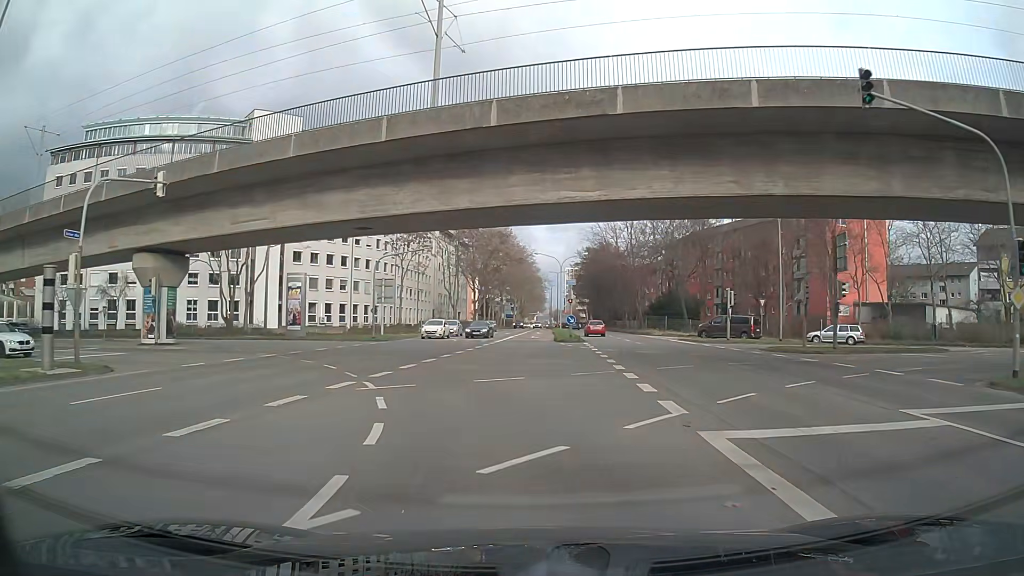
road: secondary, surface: asphalt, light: Day
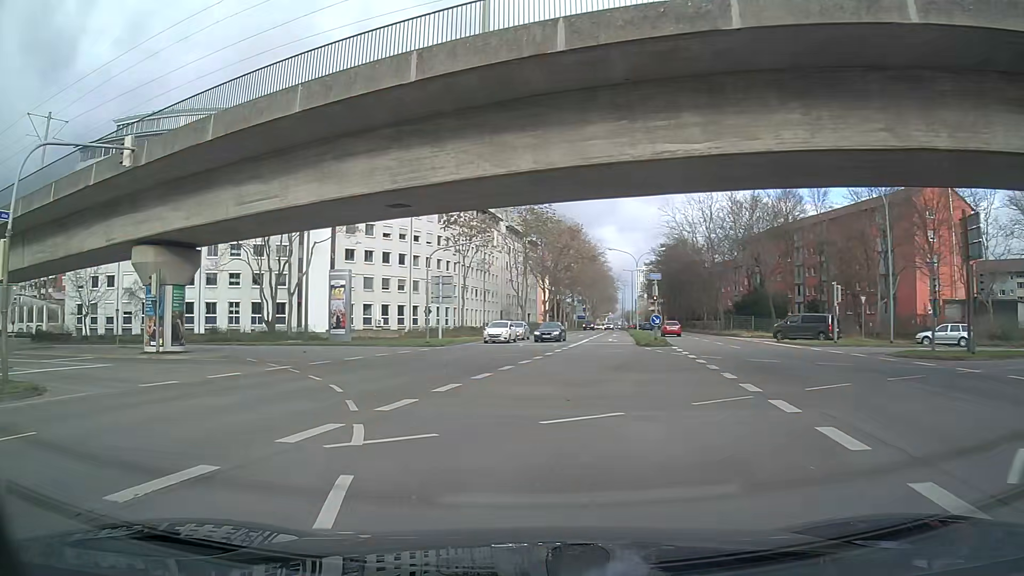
(-0.3, +6.1) m; -6°
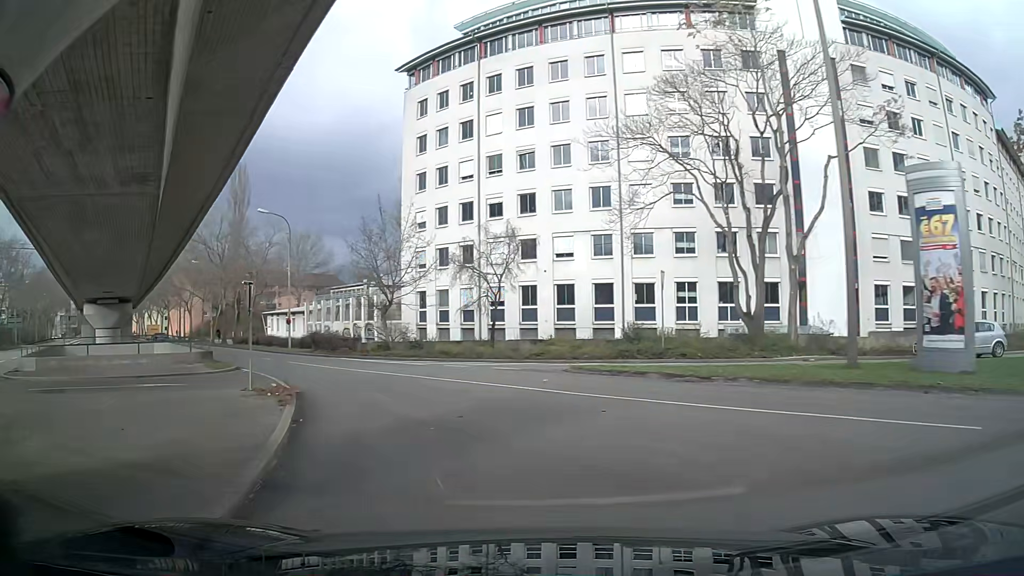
(-10.2, +27.2) m; -41°
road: tertiary
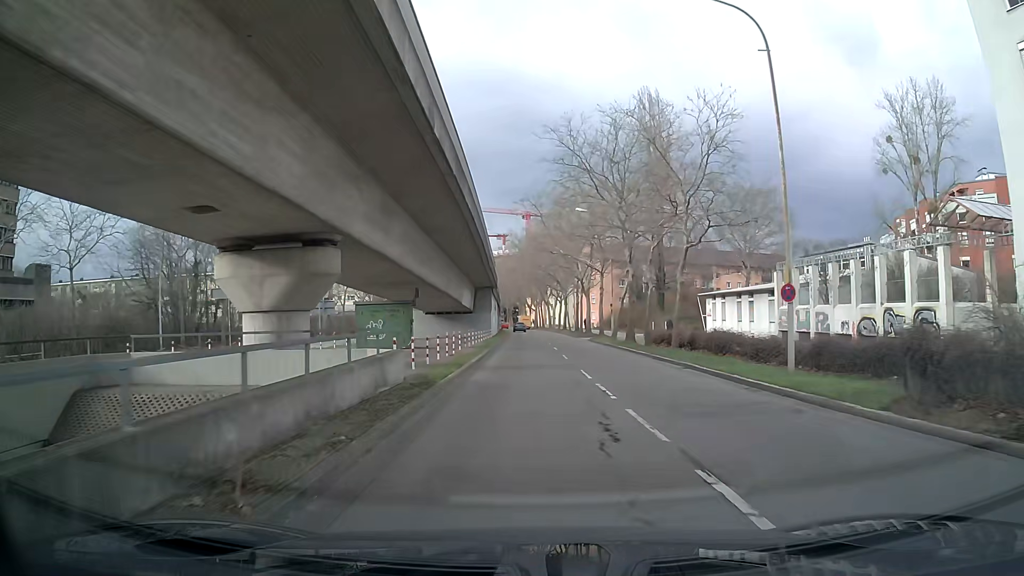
(-10.8, +28.1) m; -33°
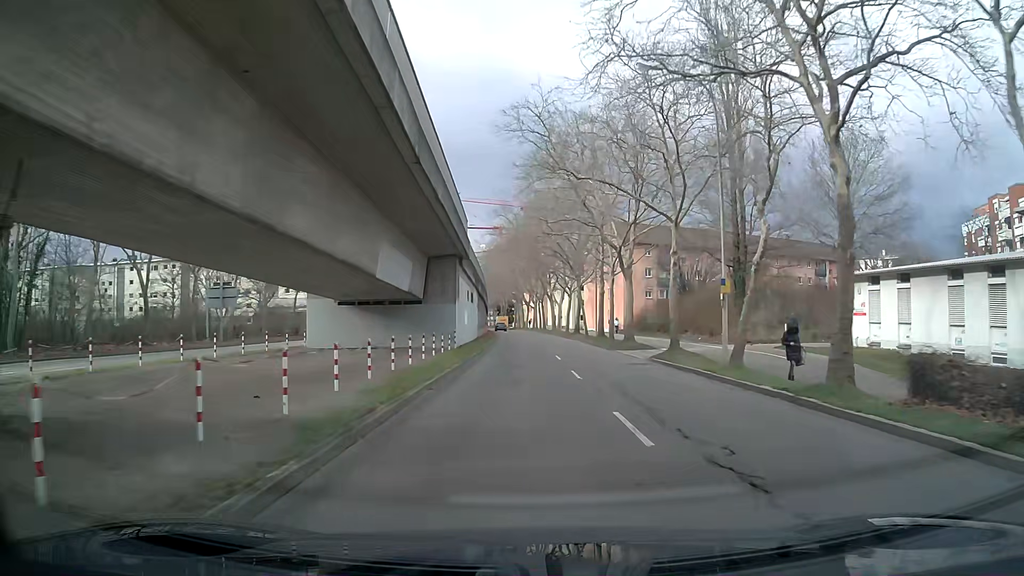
(0.0, +27.7) m; +1°
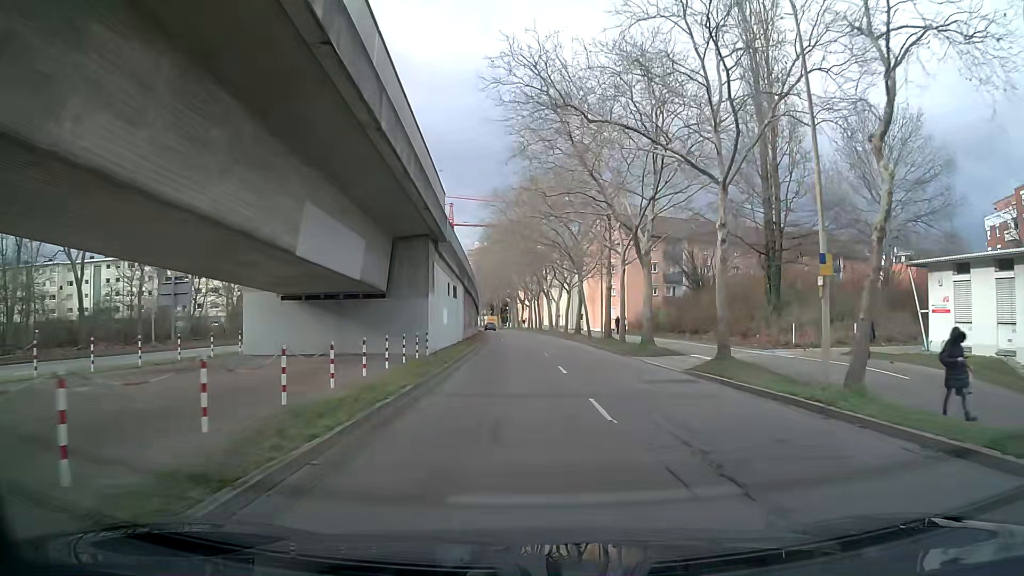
(0.0, +7.3) m; +1°
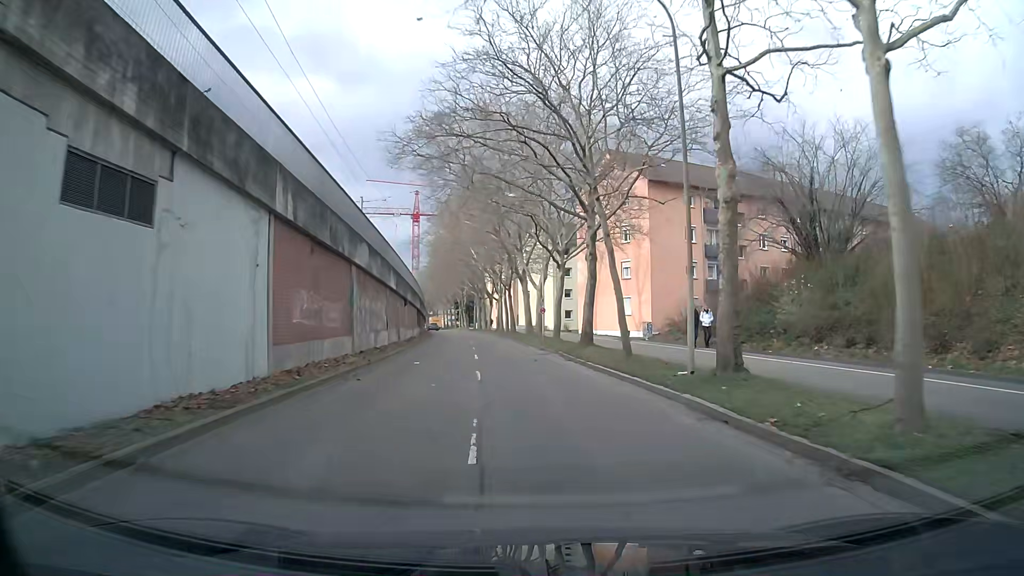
(+0.5, +29.8) m; +1°
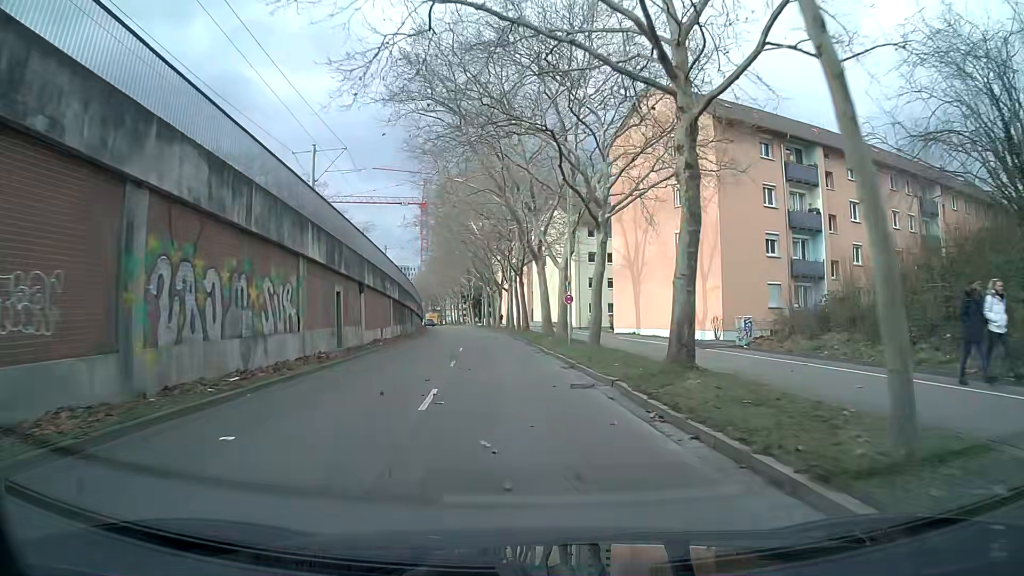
(-0.2, +15.0) m; -1°
(0, +10) (-1, +20) (-1, +30) (-2, +40) (-3, +50) (-4, +60) (-5, +70) (-7, +80) (-8, +90) (-10, +99) m
